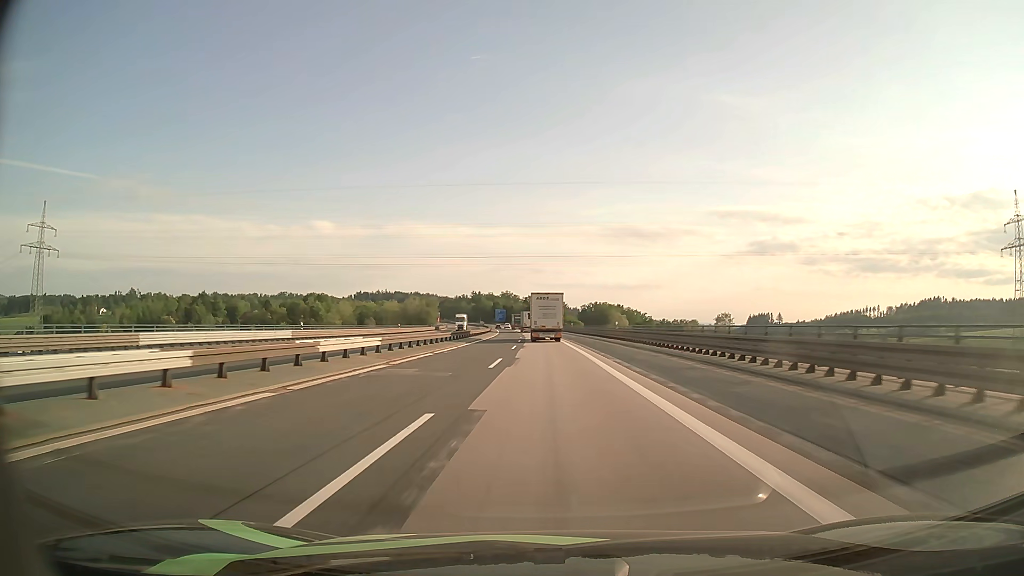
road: motorway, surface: asphalt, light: Day
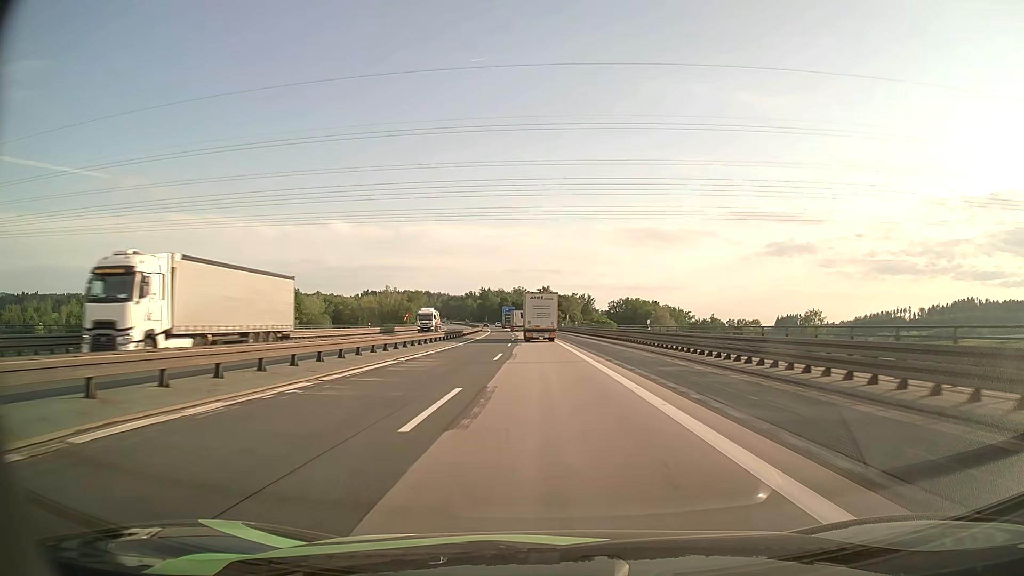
(-0.9, +68.0) m; -1°
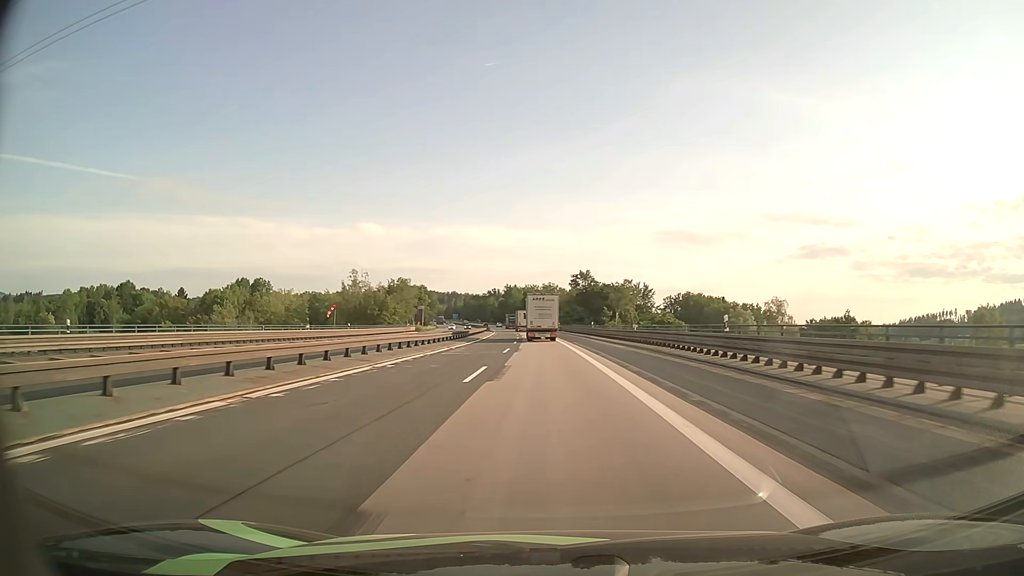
(-1.3, +64.9) m; -3°
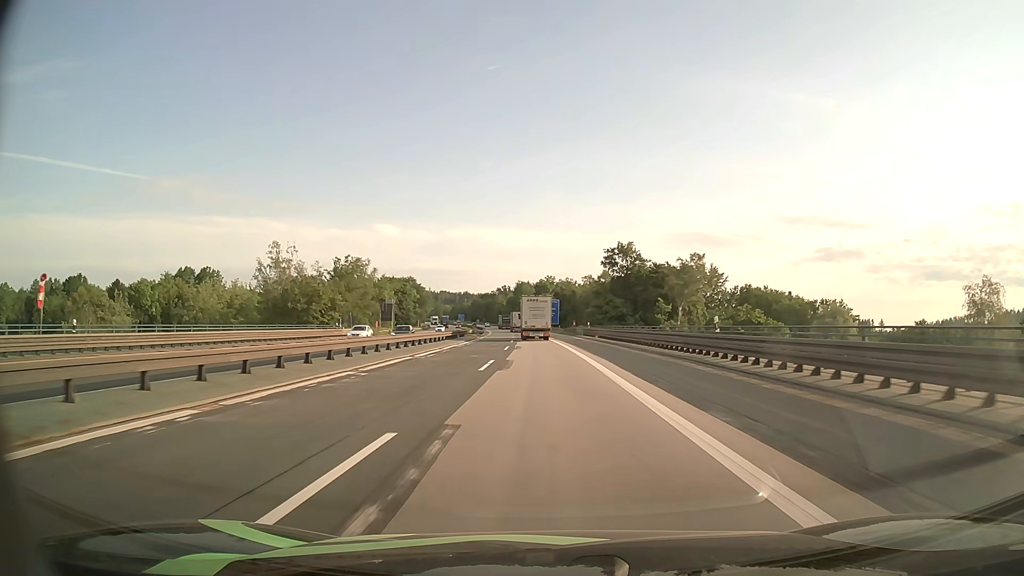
(-0.6, +50.4) m; -1°
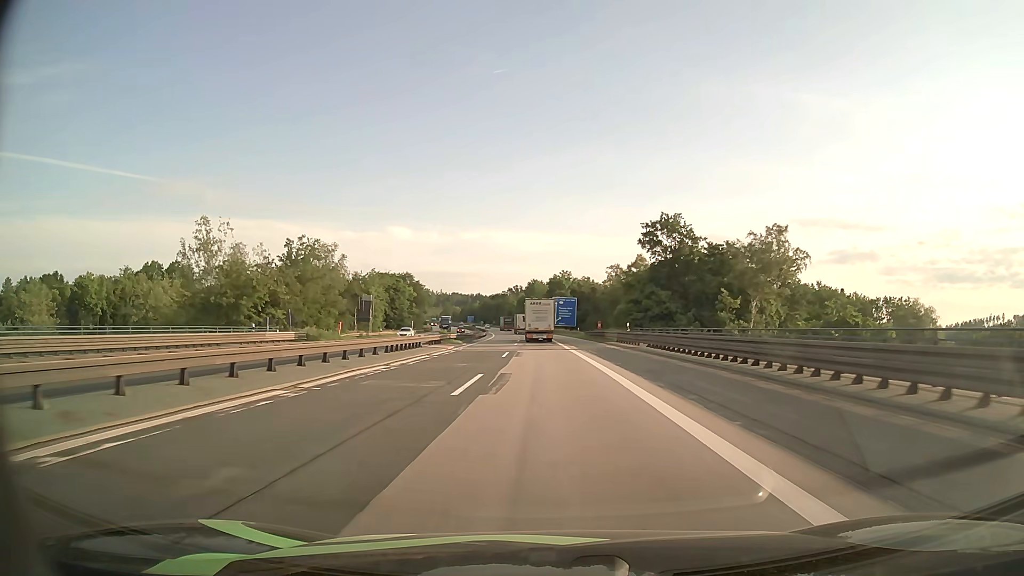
(-0.2, +25.2) m; -1°
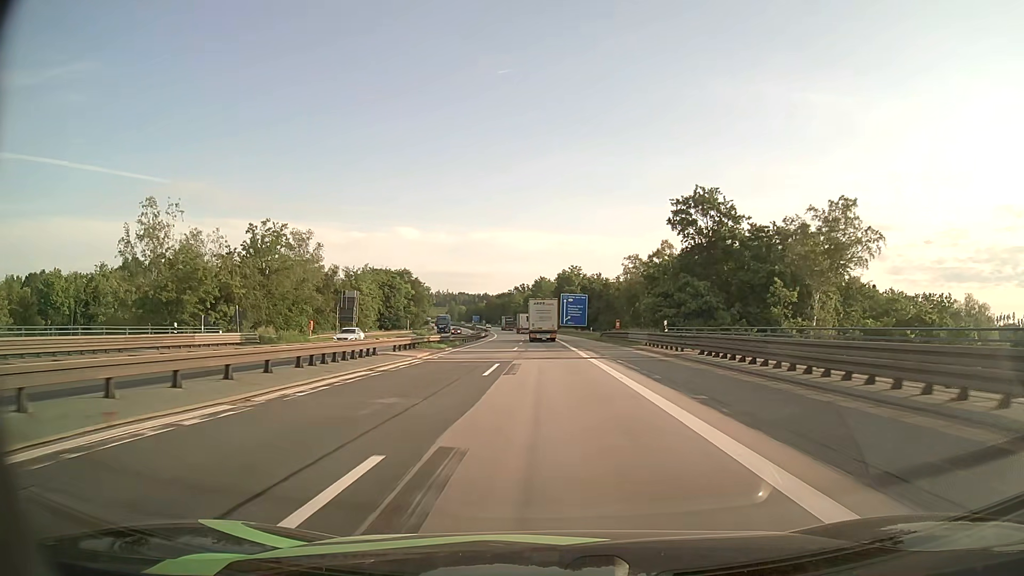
(0.0, +12.6) m; -1°
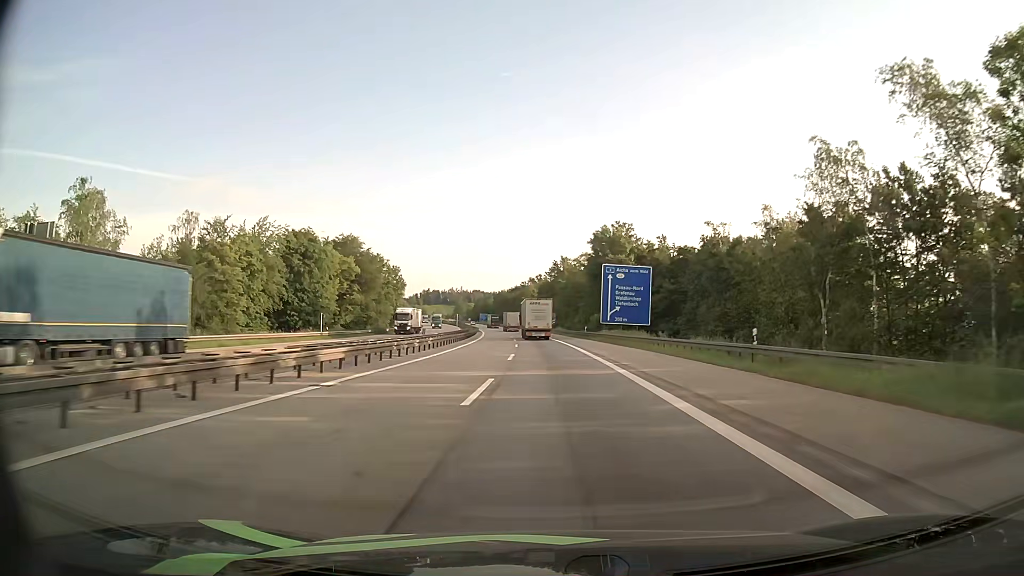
(-1.0, +63.8) m; -2°
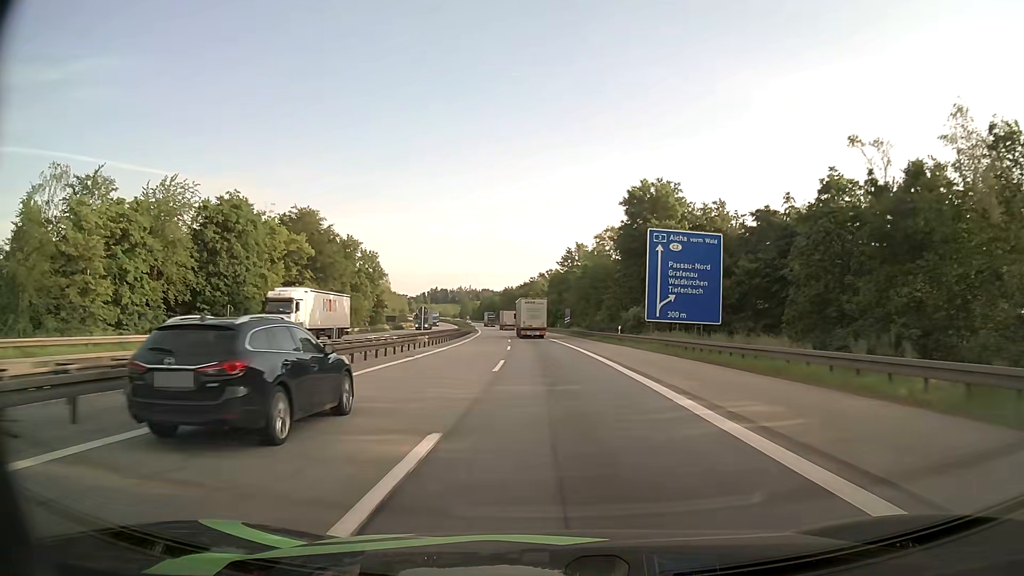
(-0.2, +25.9) m; -1°
(0, +10) (0, +20) (0, +30) (0, +40) (-1, +50) (-1, +60) (-2, +70) (-2, +80) (-3, +90) (-4, +100) m
